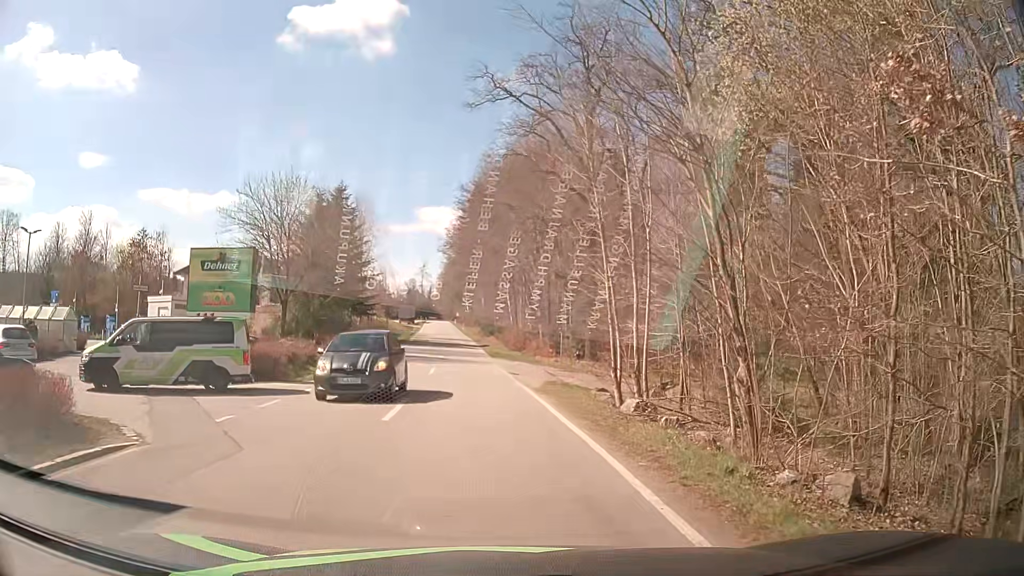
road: tertiary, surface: asphalt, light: Day
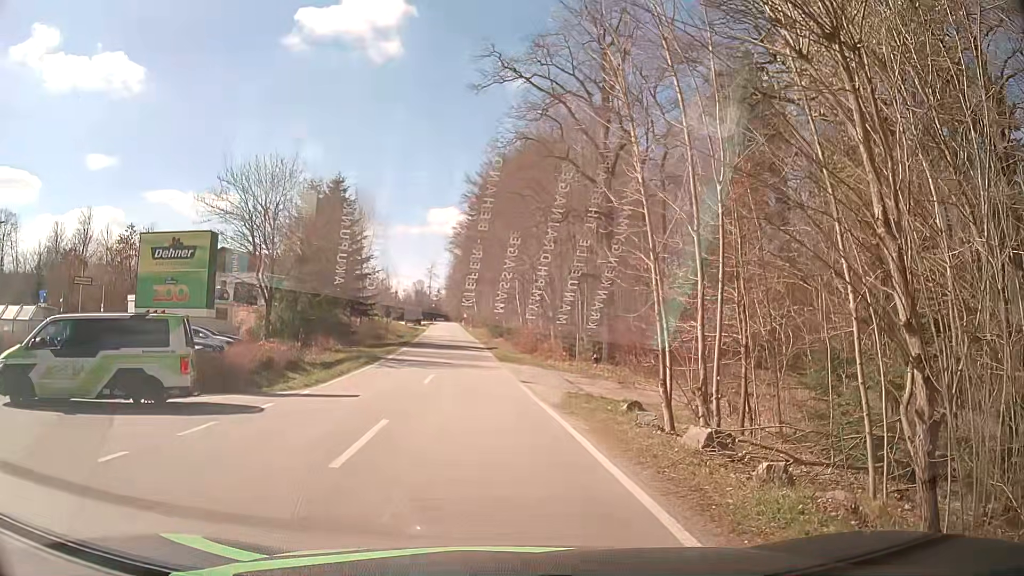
(0.0, +3.7) m; -1°
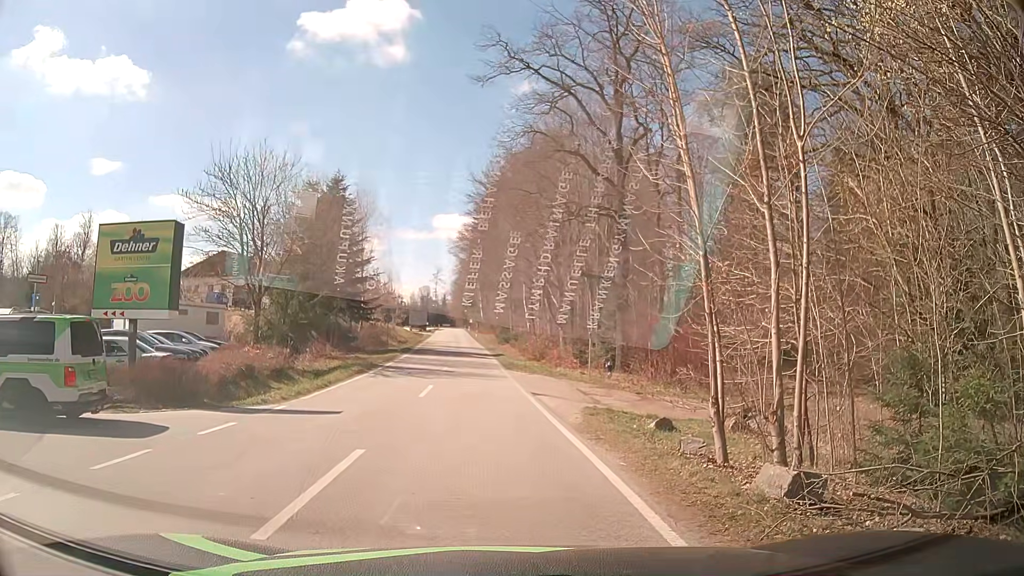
(0.0, +2.3) m; -1°
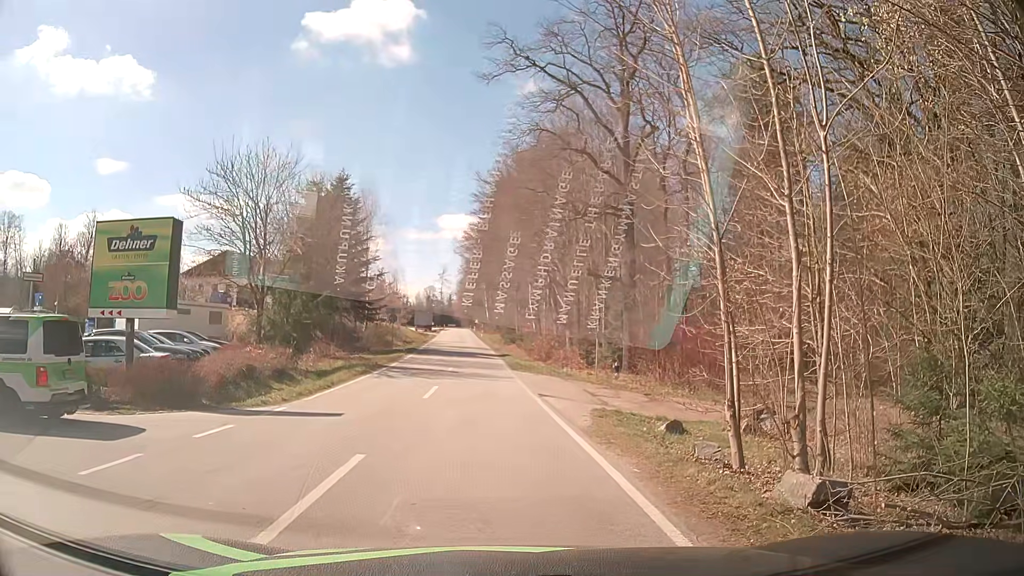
(0.0, +0.4) m; 0°
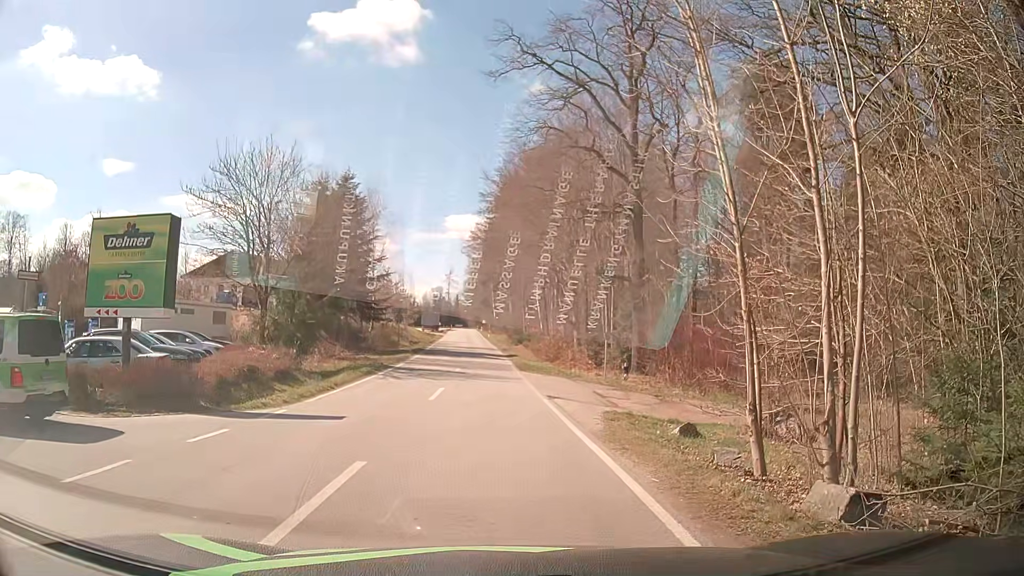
(0.0, +0.5) m; 0°
